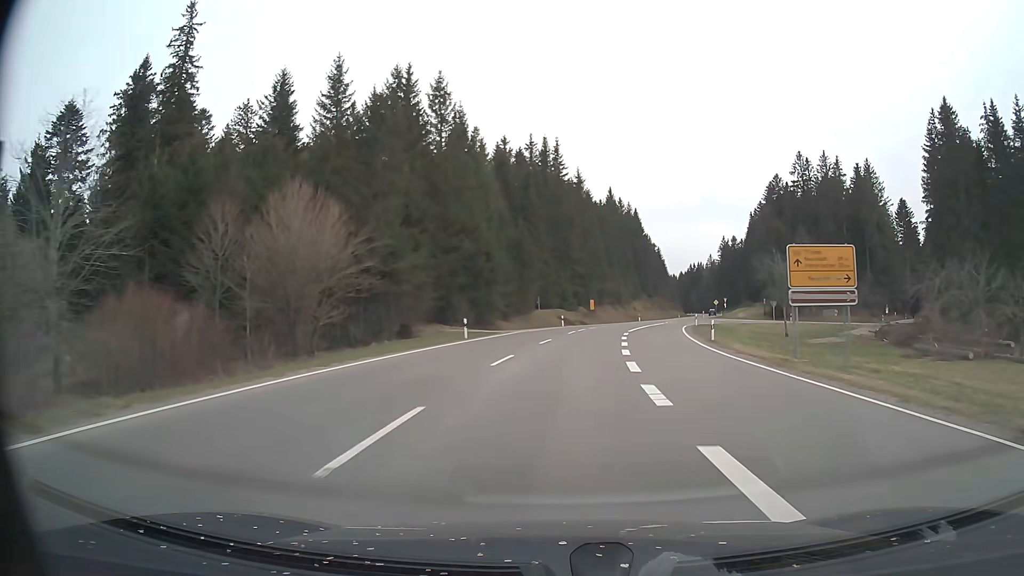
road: primary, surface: asphalt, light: Day
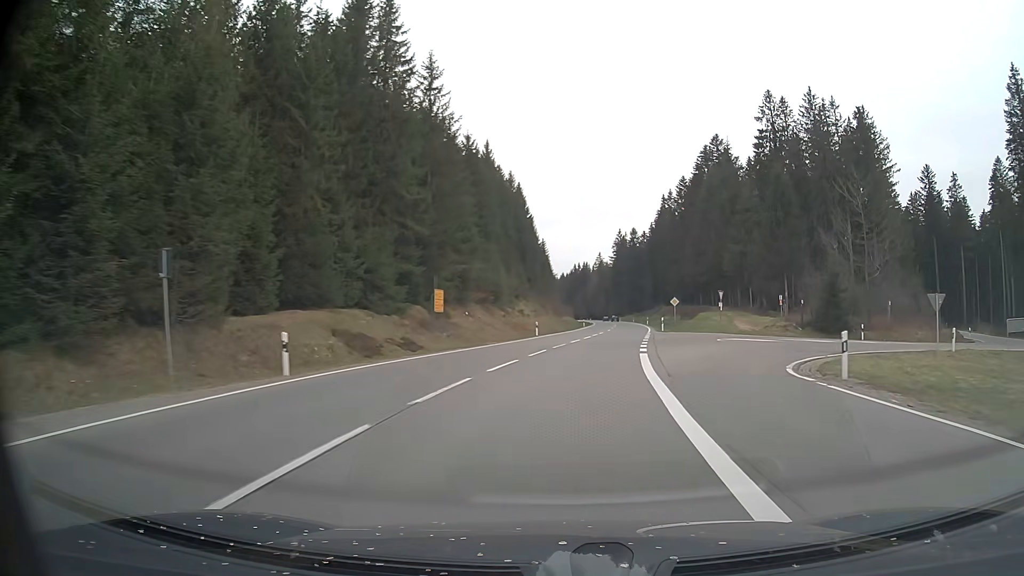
(+4.2, +48.7) m; +11°
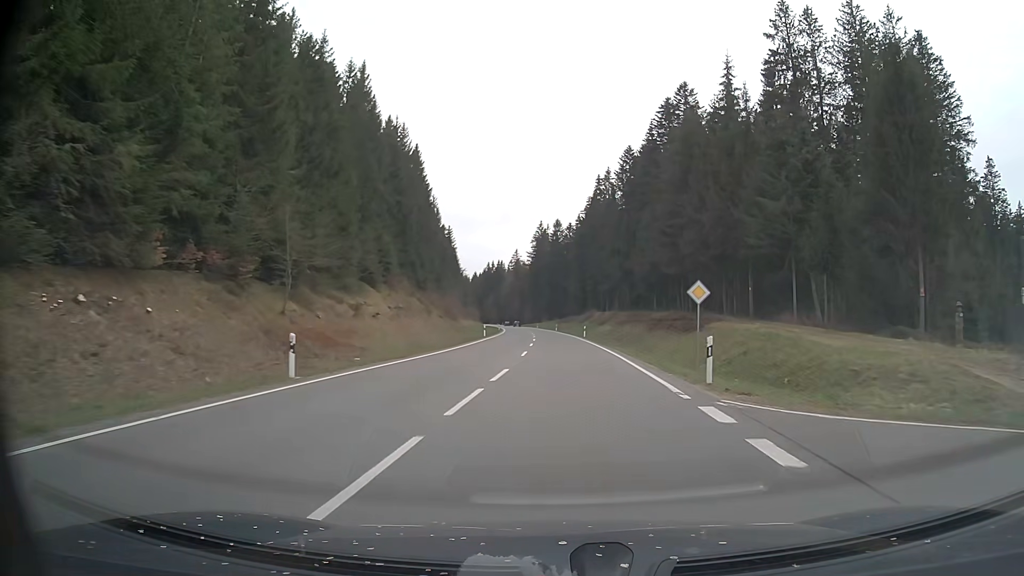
(+2.7, +37.1) m; +7°
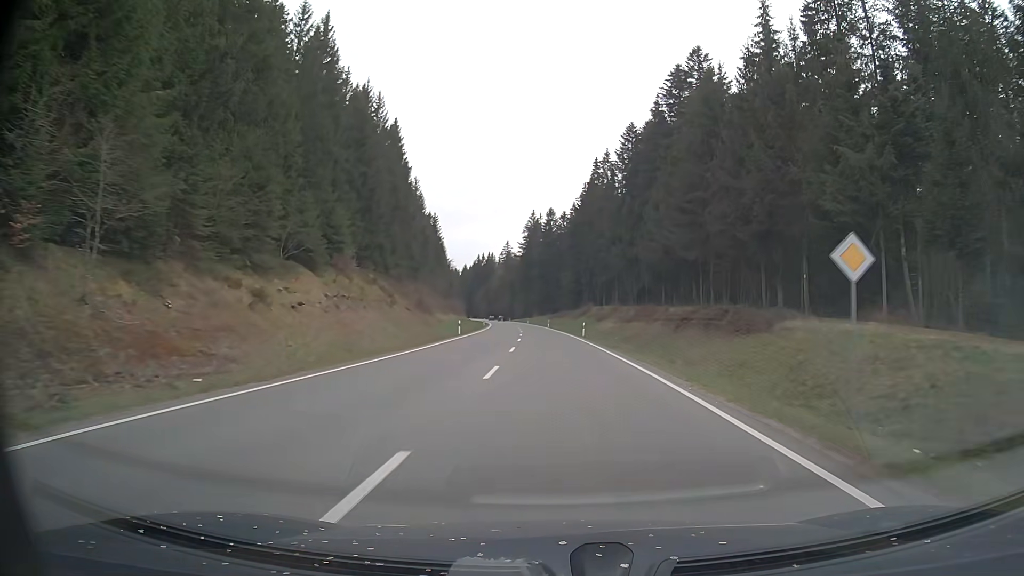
(0.0, +12.8) m; +1°
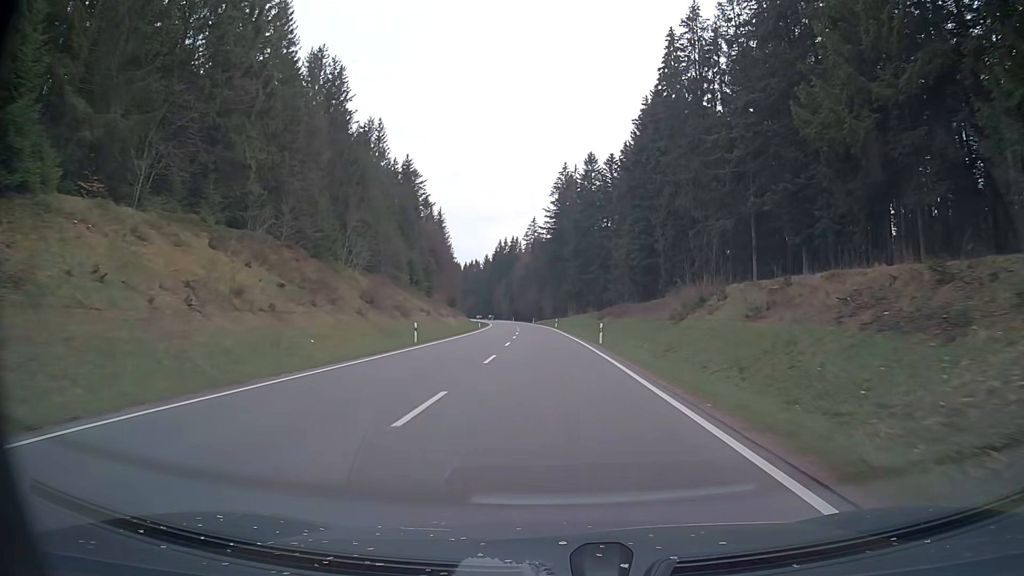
(-1.4, +67.0) m; -3°
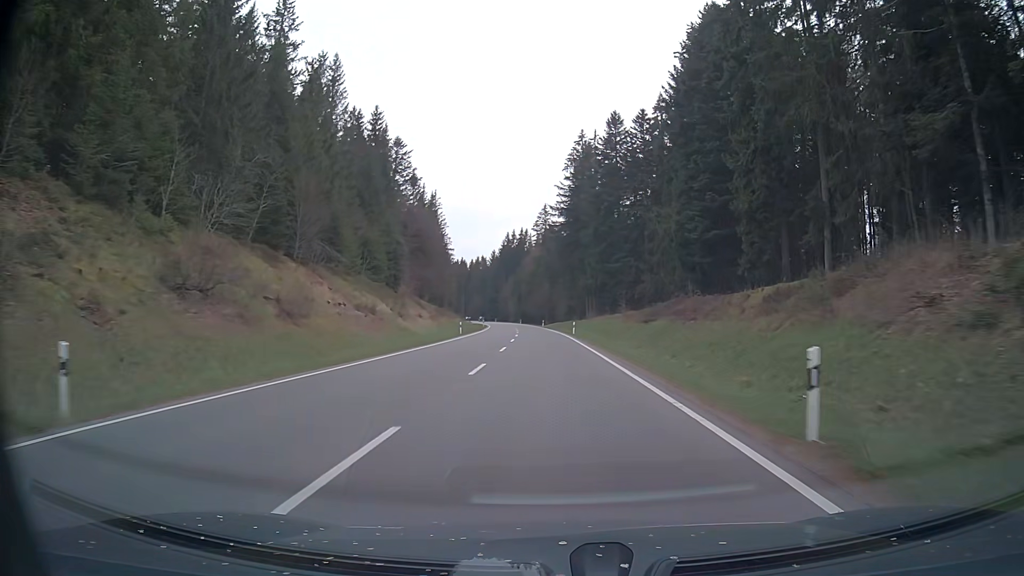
(-0.3, +28.0) m; -2°
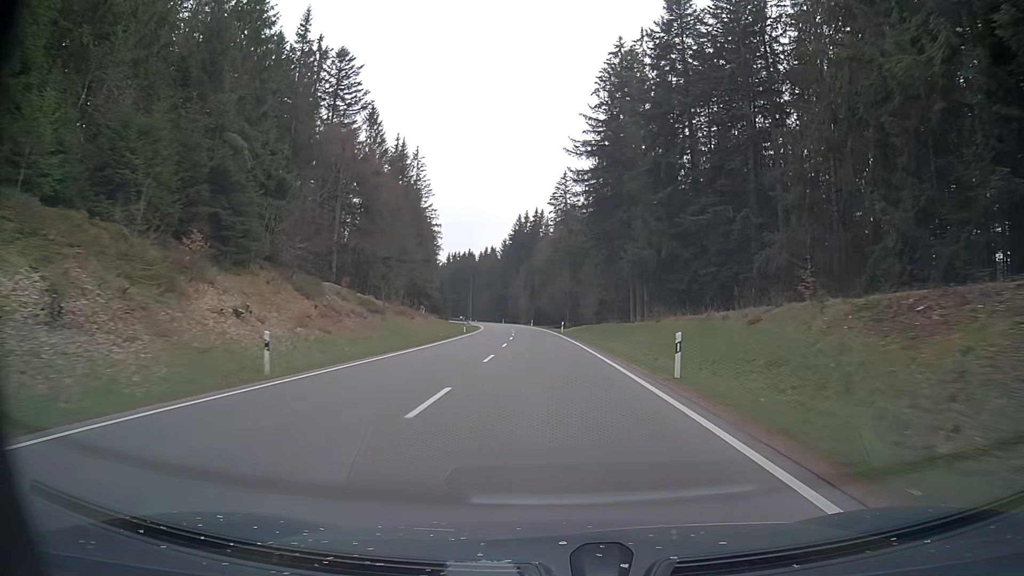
(0.0, +43.2) m; -1°
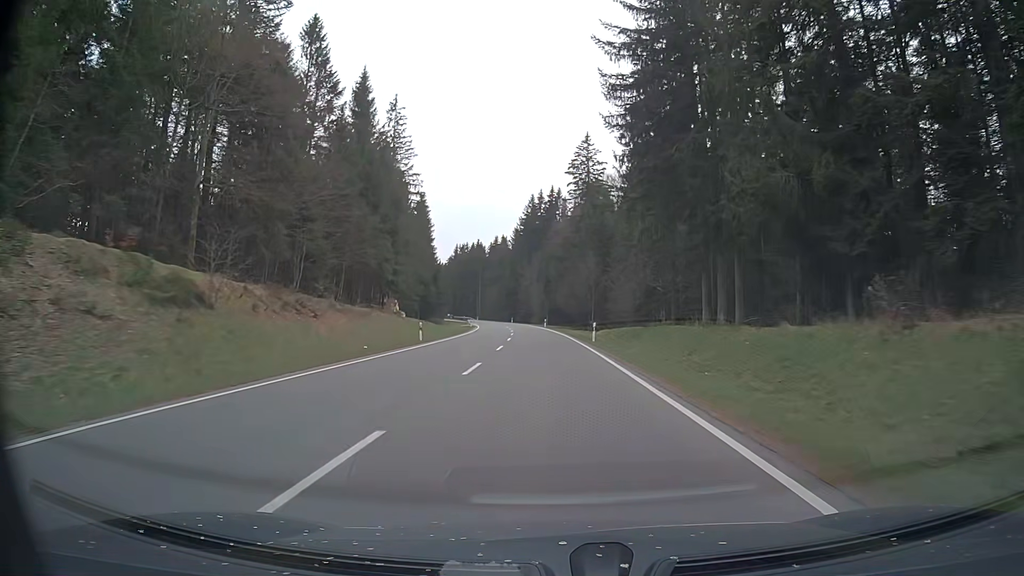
(-0.1, +29.4) m; -1°
(0, +10) (0, +20) (0, +30) (-1, +40) (-1, +50) (-2, +60) (-3, +70) (-4, +80) (-4, +90) (-6, +100) m
